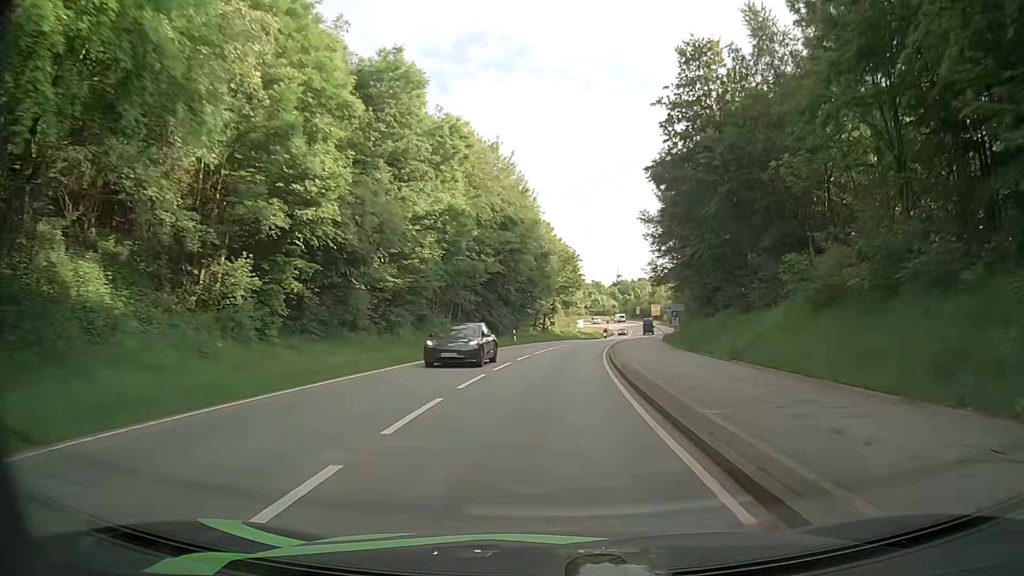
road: secondary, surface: asphalt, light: Day
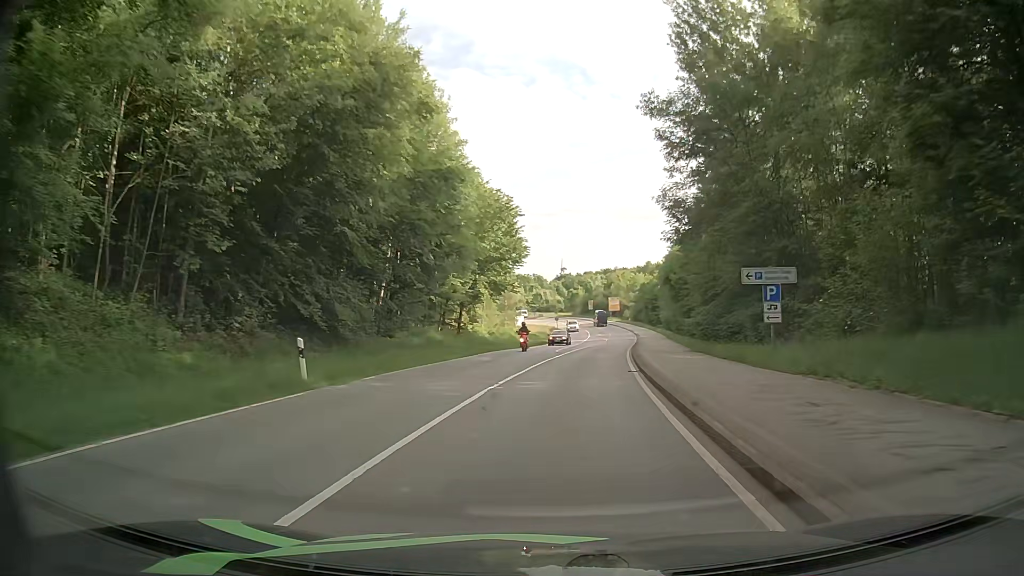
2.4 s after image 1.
(+1.9, +37.1) m; +5°
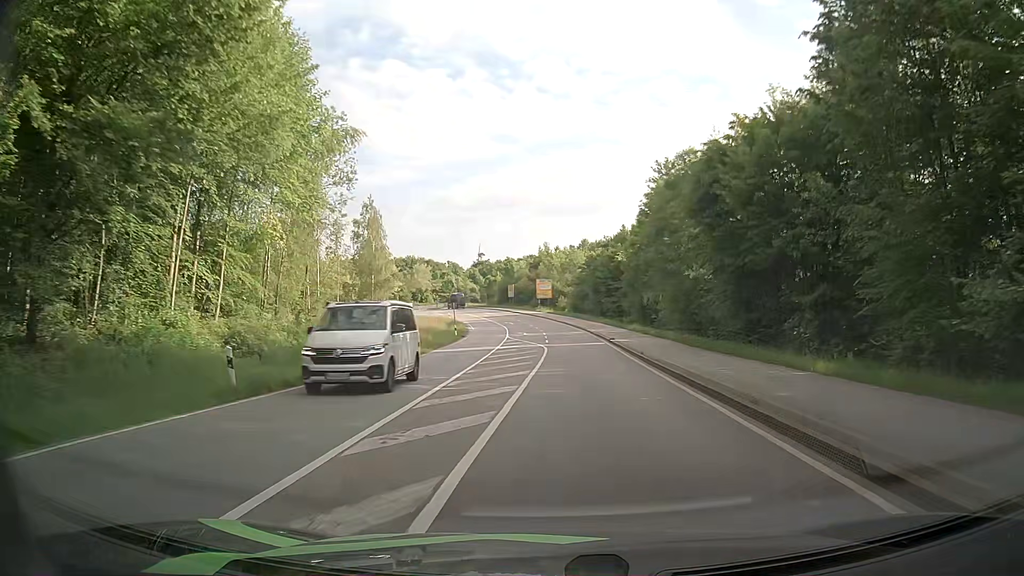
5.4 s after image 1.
(+2.6, +43.6) m; +7°
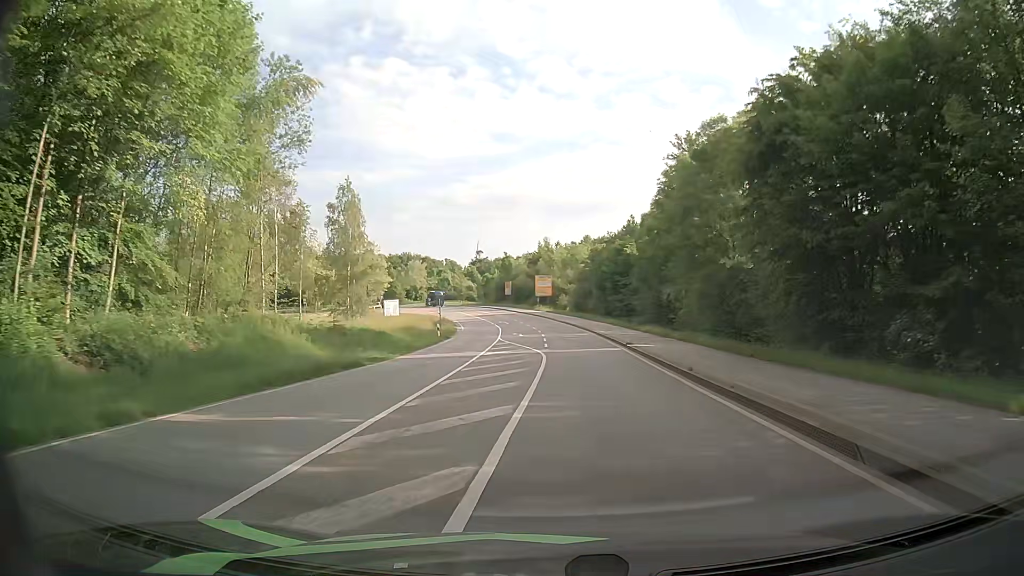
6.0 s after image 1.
(0.0, +8.5) m; -1°
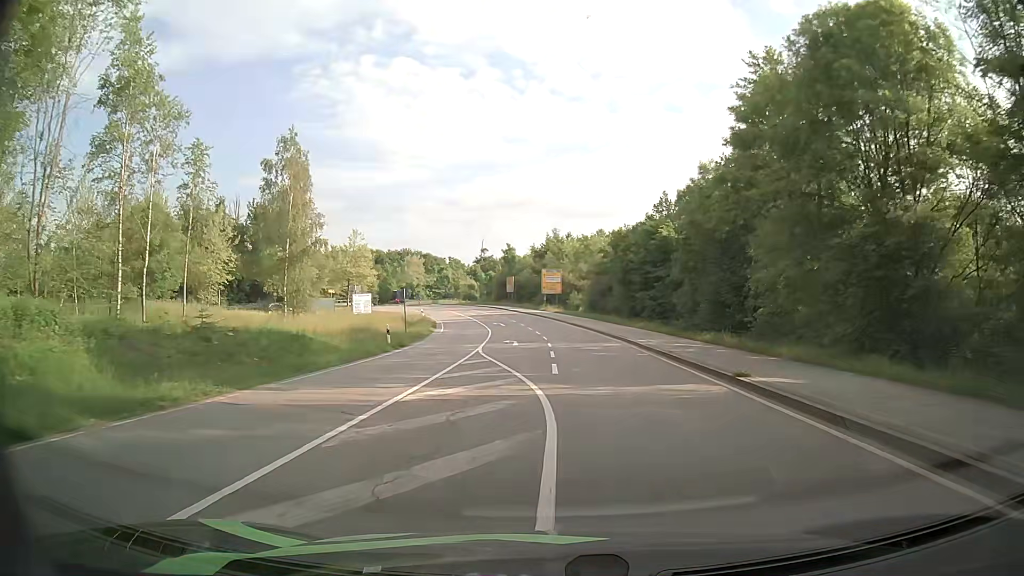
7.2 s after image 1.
(+0.1, +16.6) m; 0°
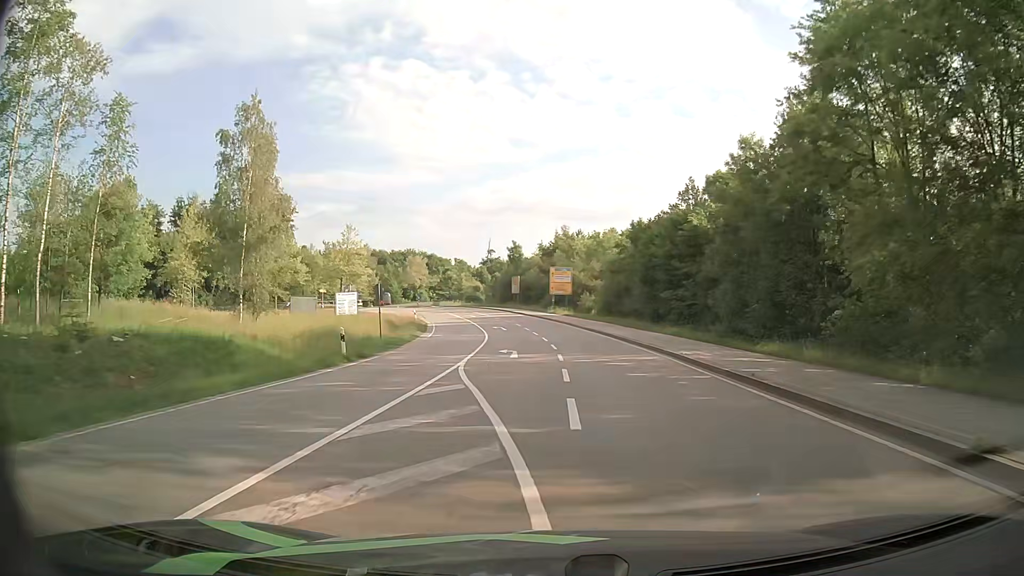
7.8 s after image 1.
(0.0, +8.0) m; 0°
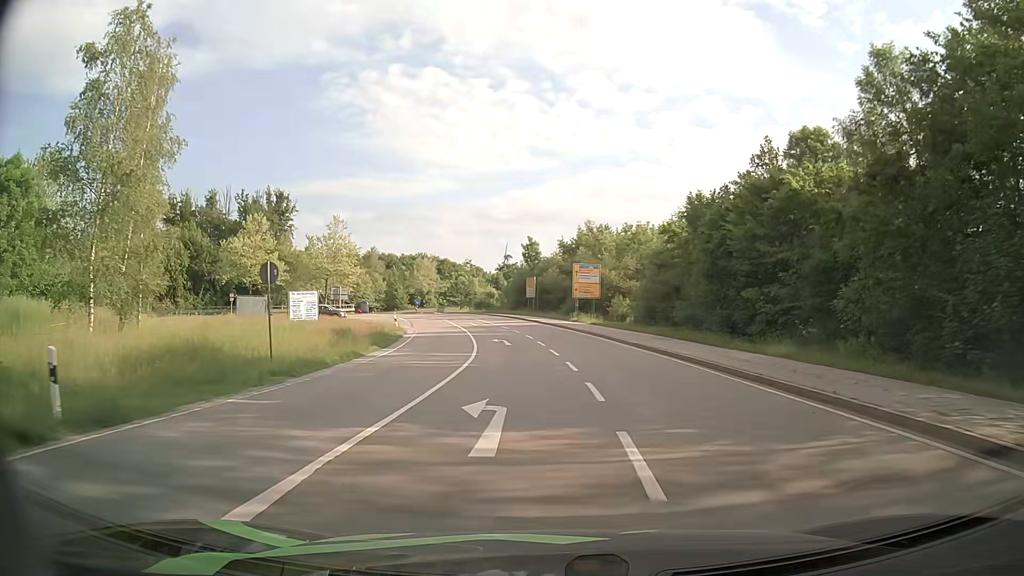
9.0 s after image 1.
(-0.2, +15.2) m; -2°
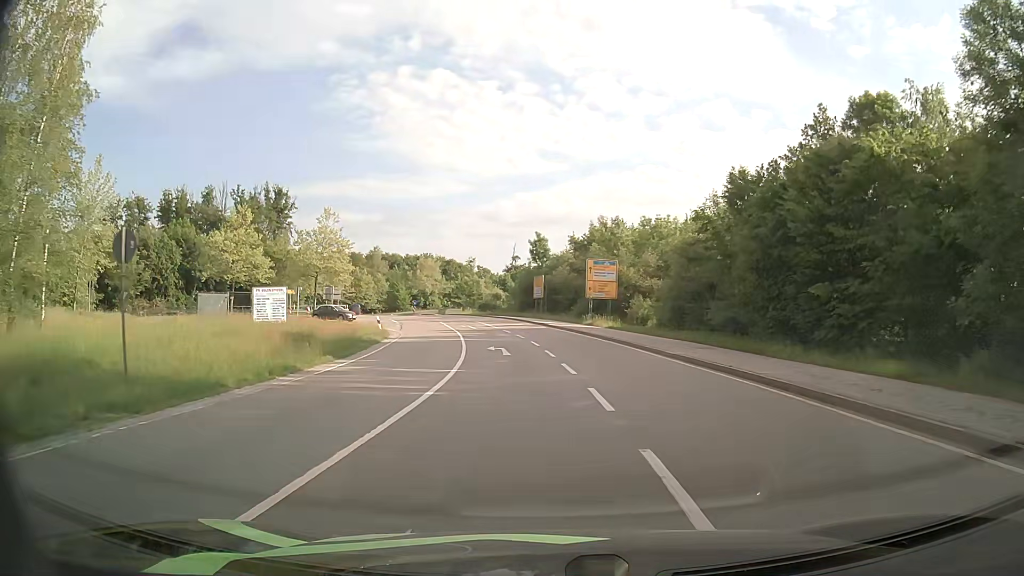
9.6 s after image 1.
(0.0, +7.2) m; 0°
(0, +10) (-1, +20) (-2, +30) (-4, +40) (-6, +50) (-8, +59) (-14, +67) (-24, +68) (-32, +63) (-40, +56) m
